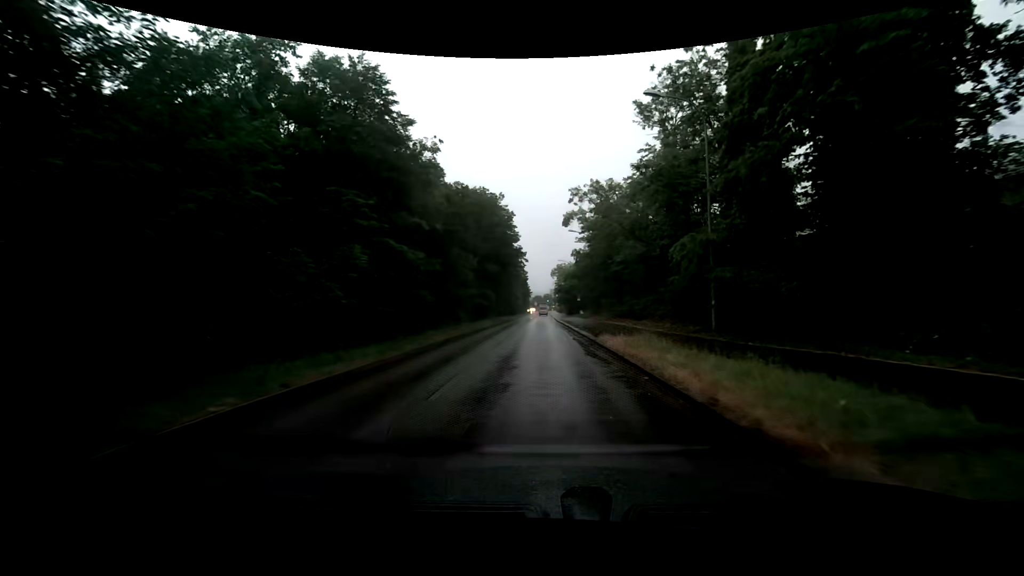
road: secondary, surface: asphalt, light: Day
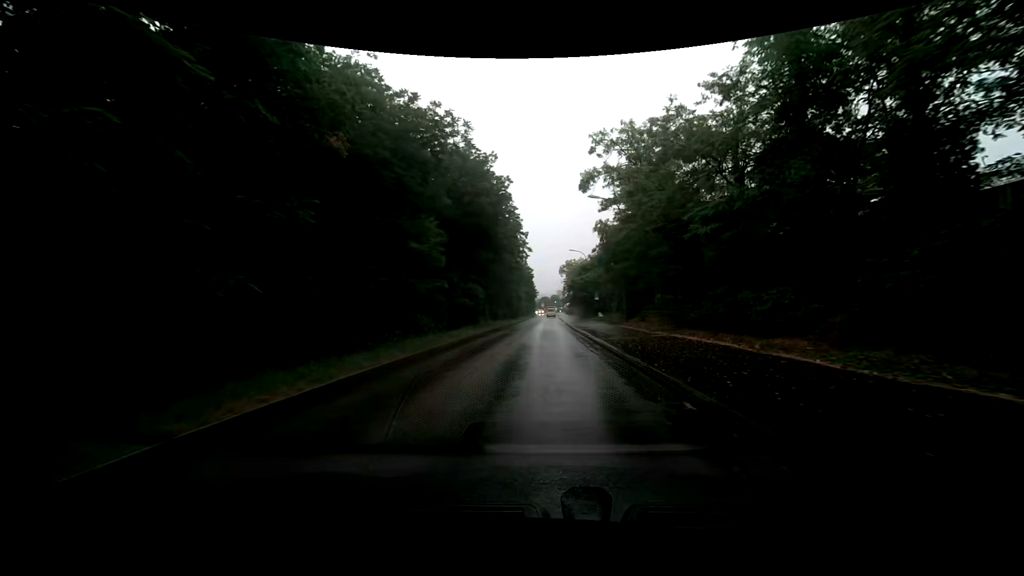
(-0.2, +16.5) m; -1°
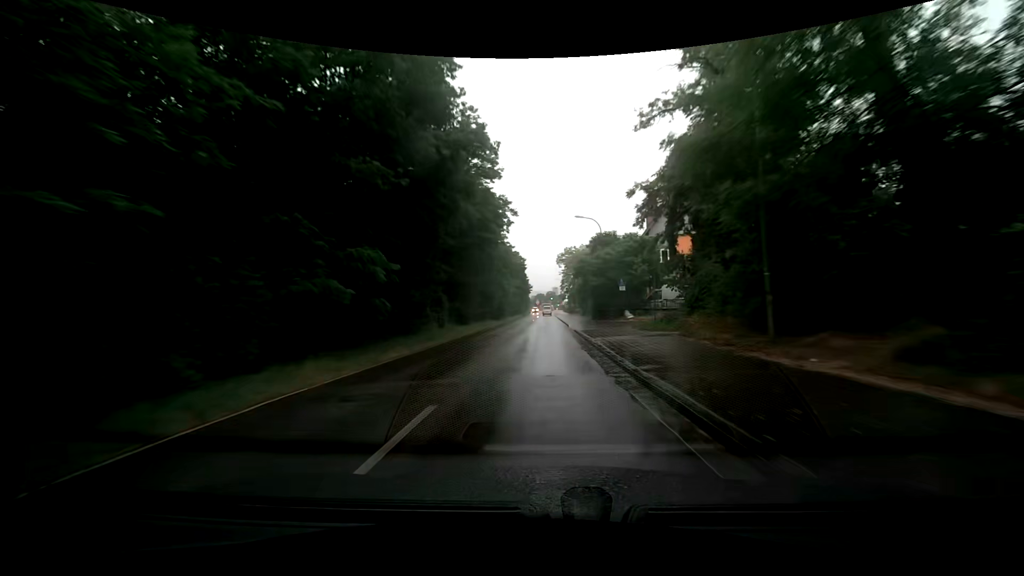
(+0.3, +23.3) m; +1°
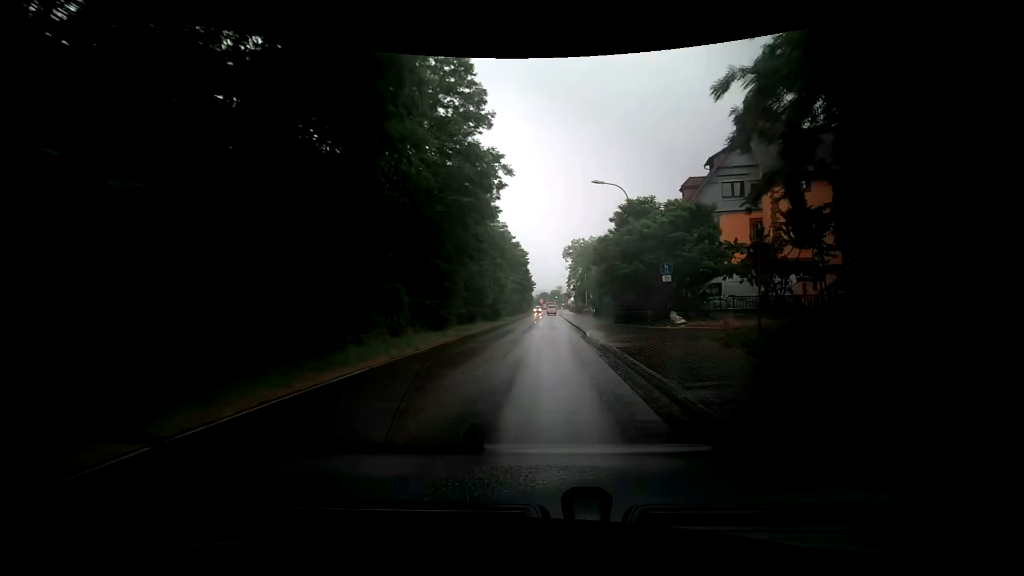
(-0.1, +12.0) m; -1°
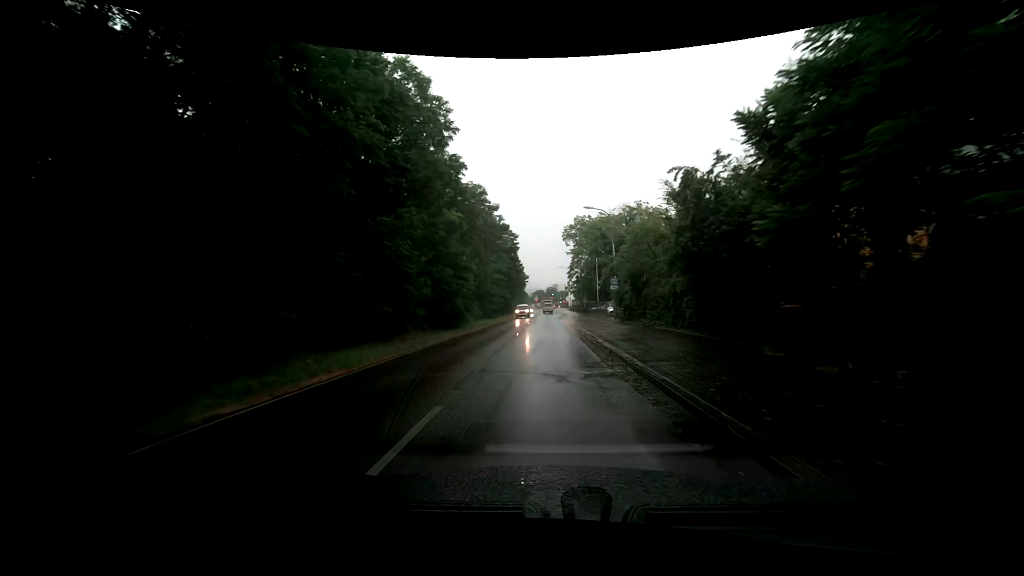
(0.0, +24.2) m; 0°
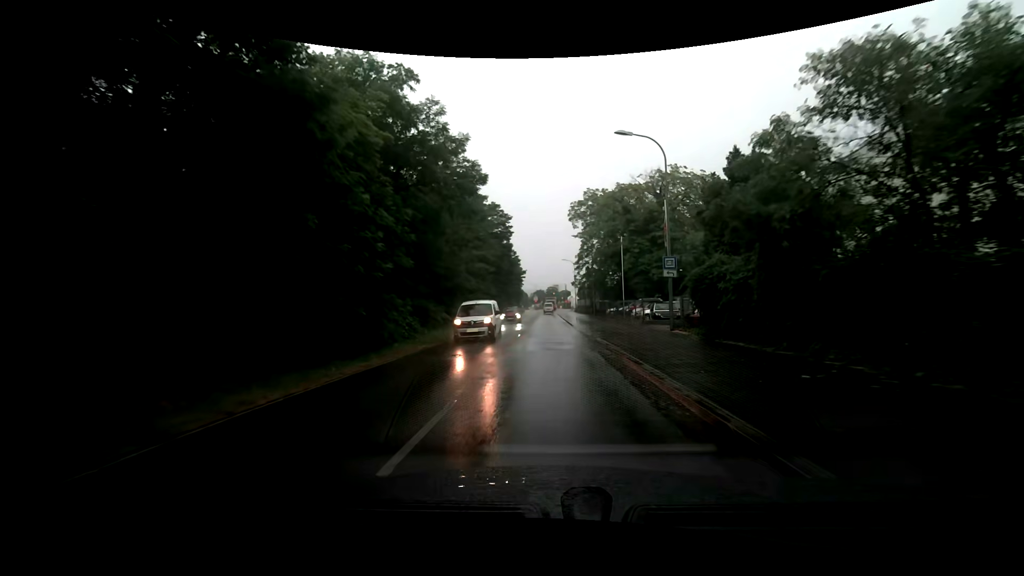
(0.0, +17.9) m; 0°
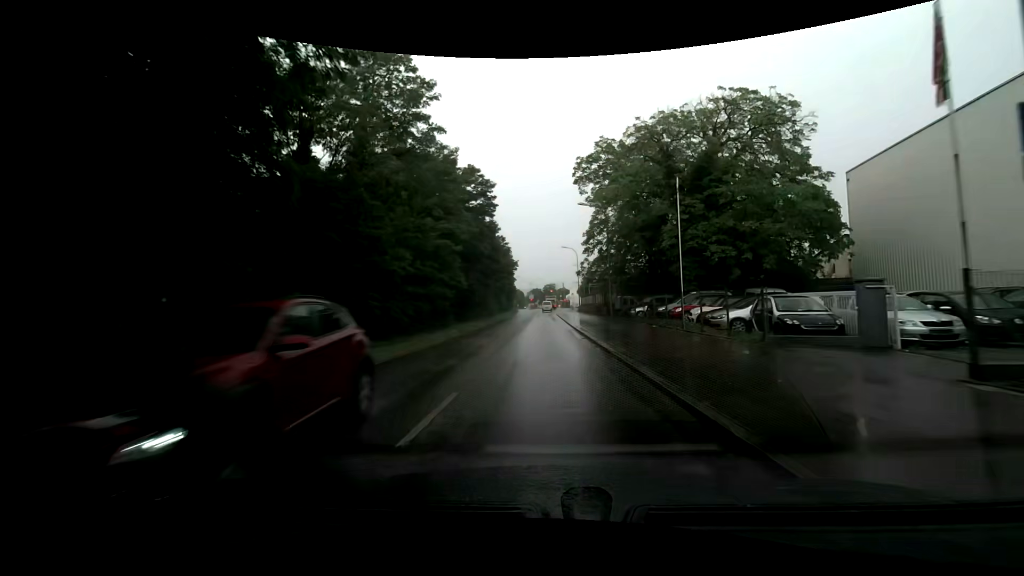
(0.0, +17.3) m; 0°
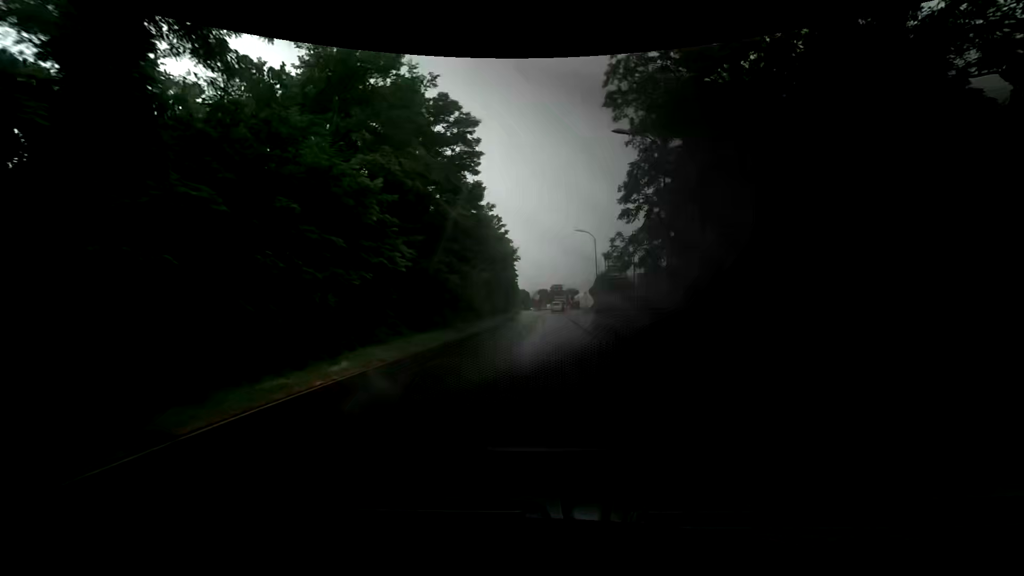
(-0.1, +16.9) m; -1°
(0, +10) (0, +20) (0, +30) (0, +40) (0, +50) (0, +60) (0, +70) (0, +80) (+1, +90) (+1, +100) m
